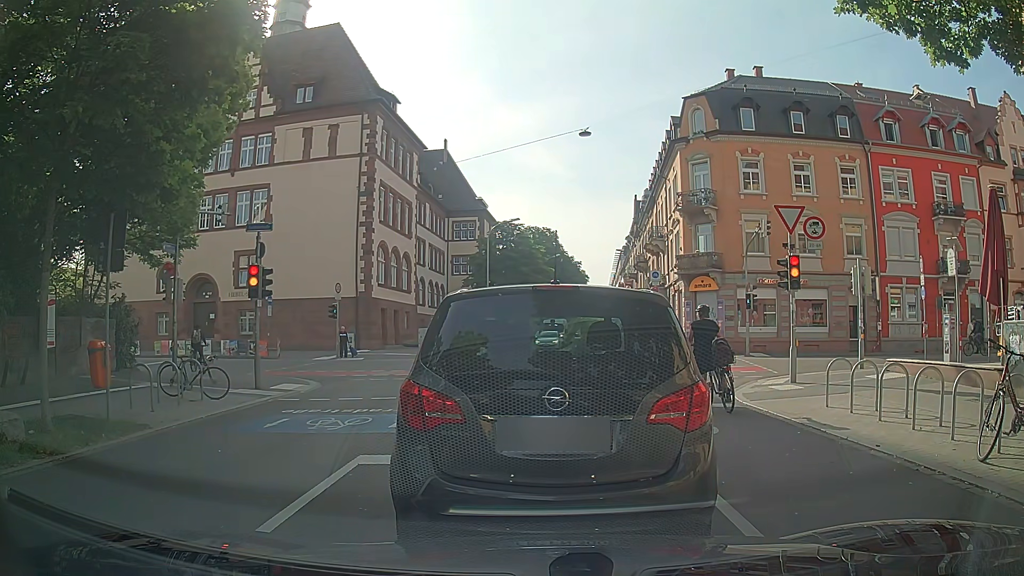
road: residential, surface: asphalt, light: Day
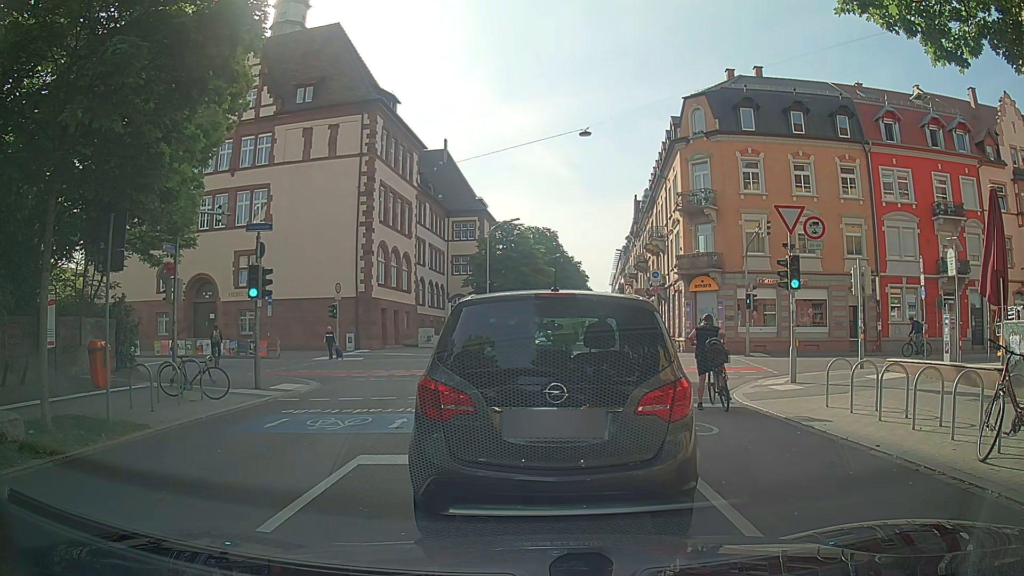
(0.0, 0.0) m; 0°
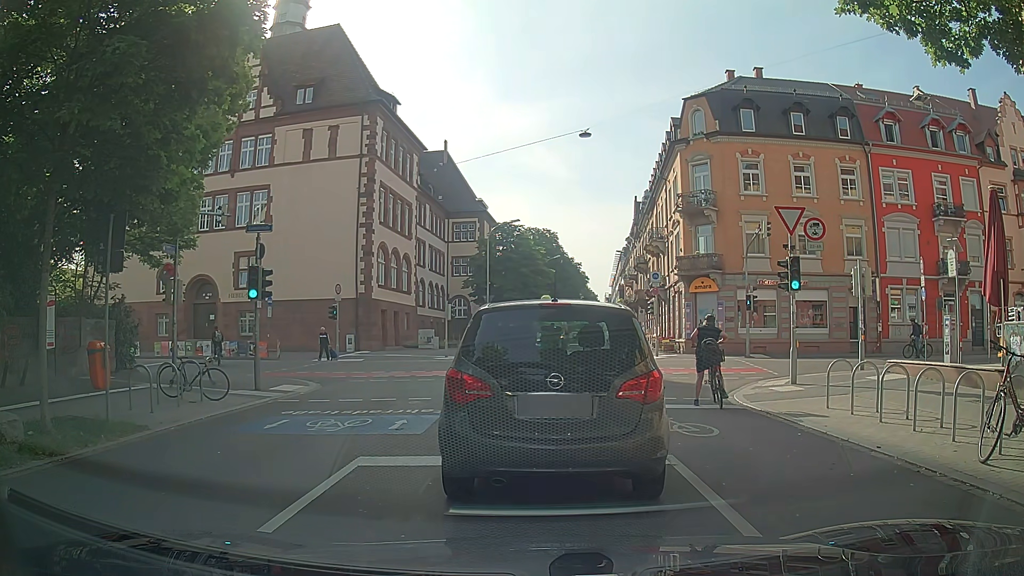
(0.0, 0.0) m; 0°
